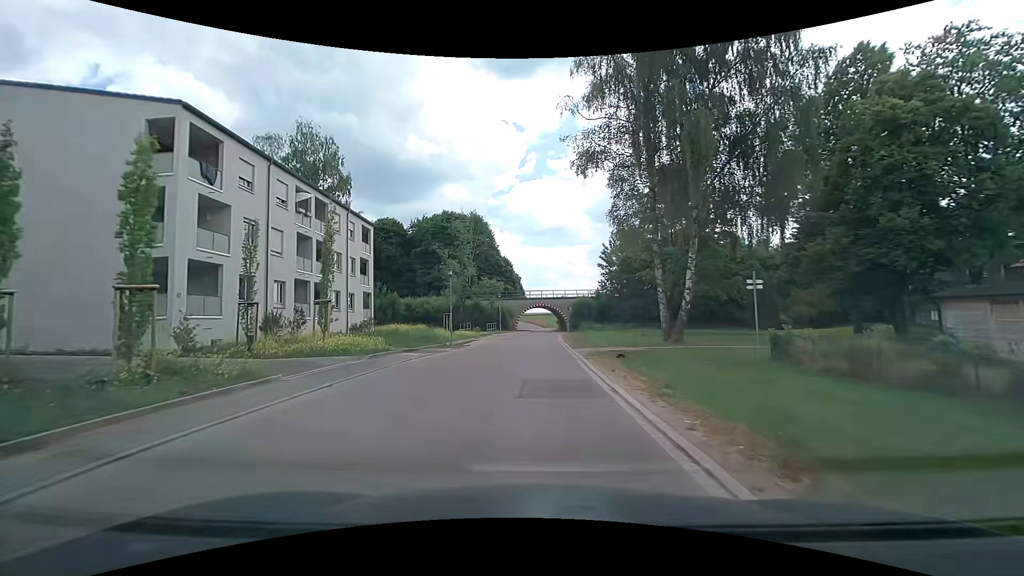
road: residential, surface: paved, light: Day
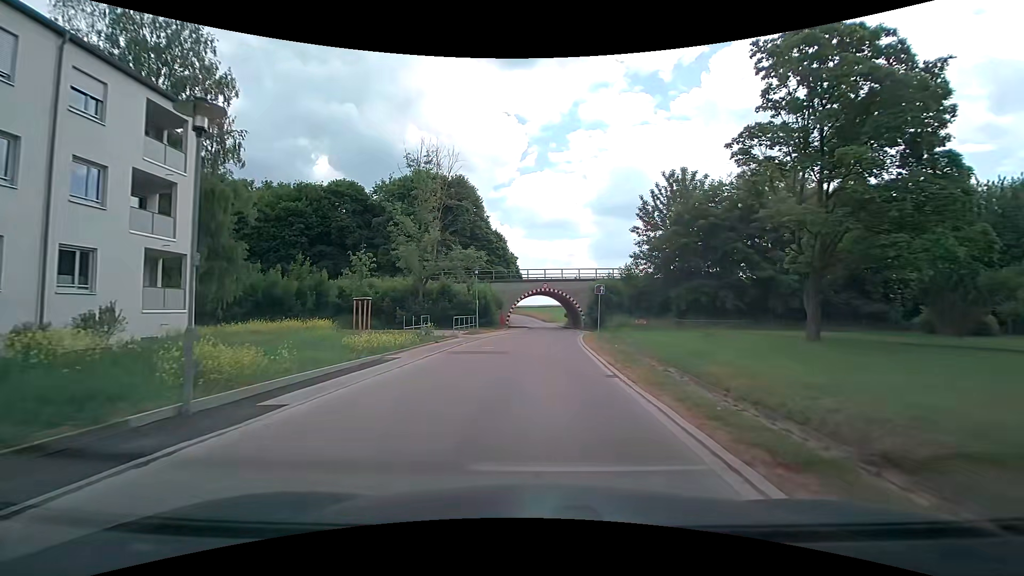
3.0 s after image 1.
(-0.2, +24.3) m; 0°
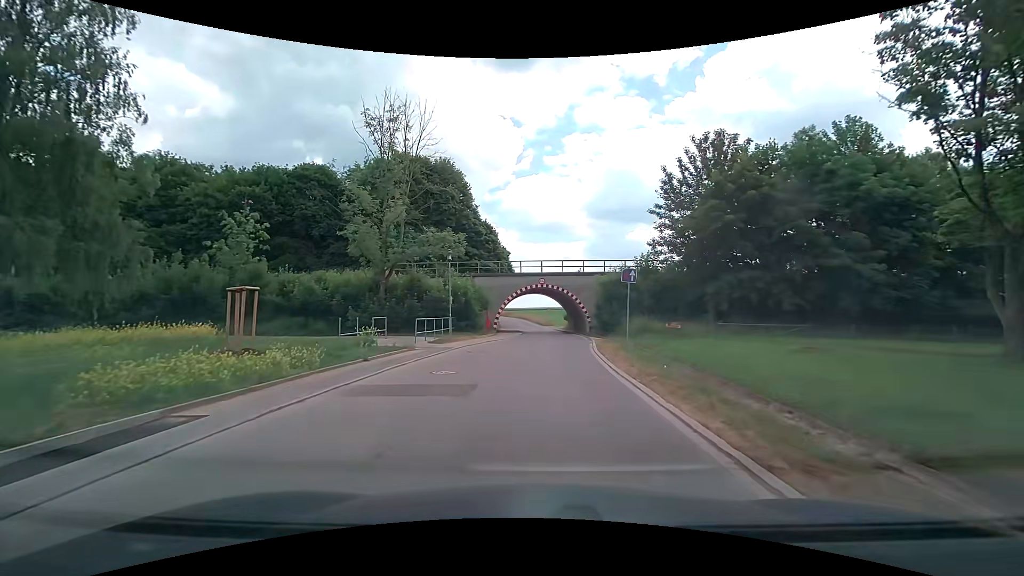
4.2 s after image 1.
(0.0, +9.8) m; +1°
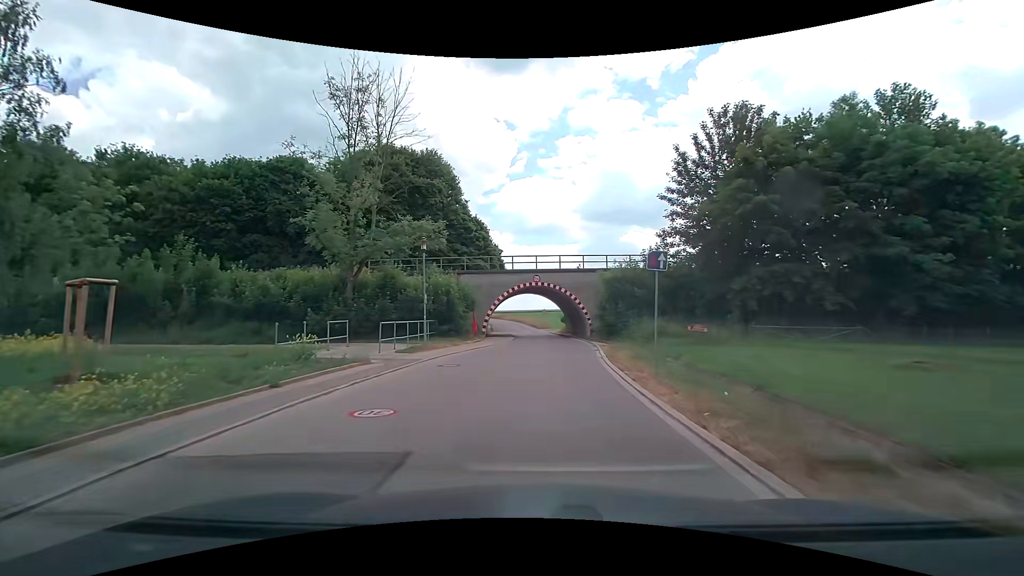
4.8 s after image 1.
(0.0, +4.9) m; 0°
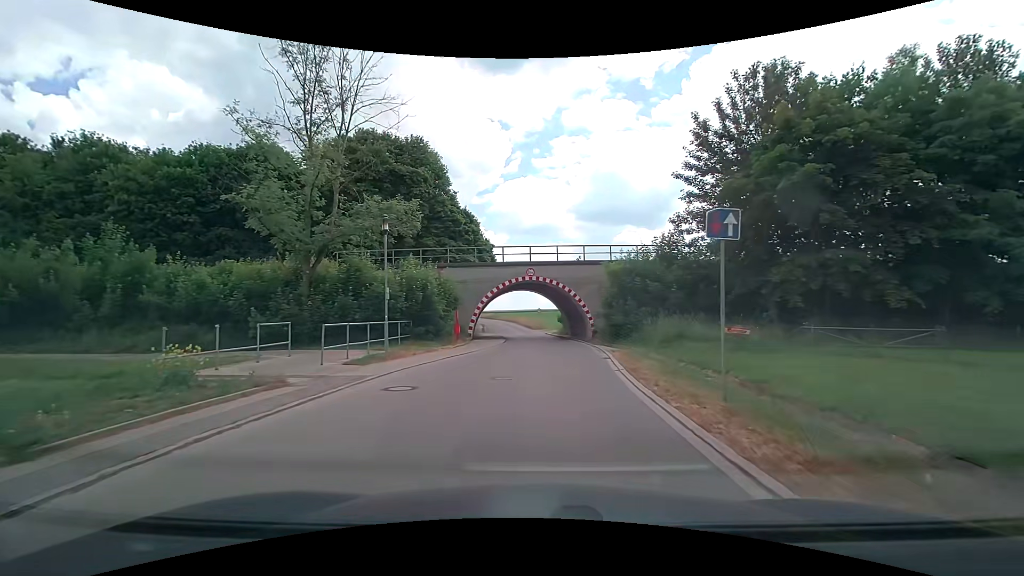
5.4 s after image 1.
(+0.1, +4.9) m; +1°
